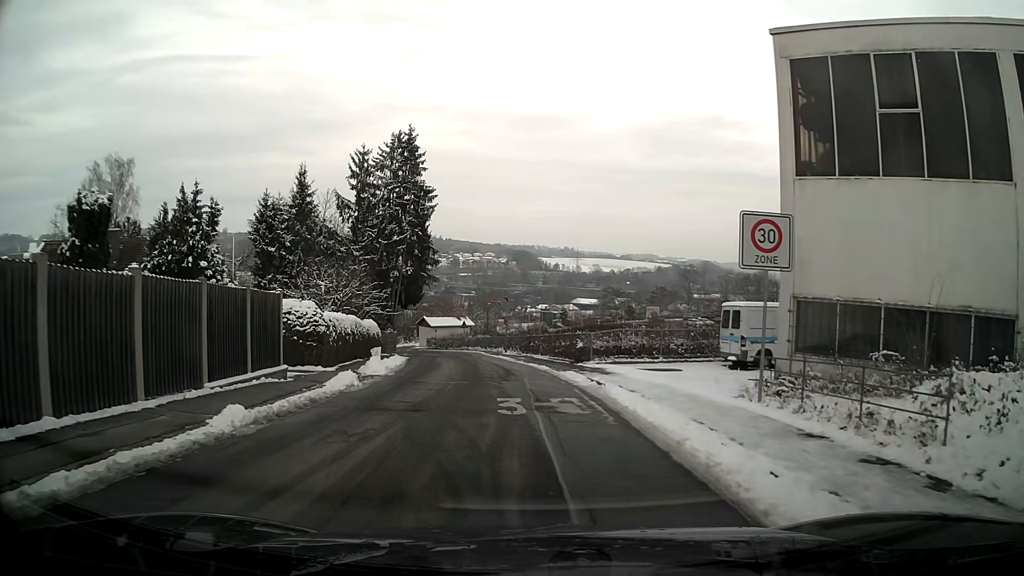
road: residential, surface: asphalt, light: Day
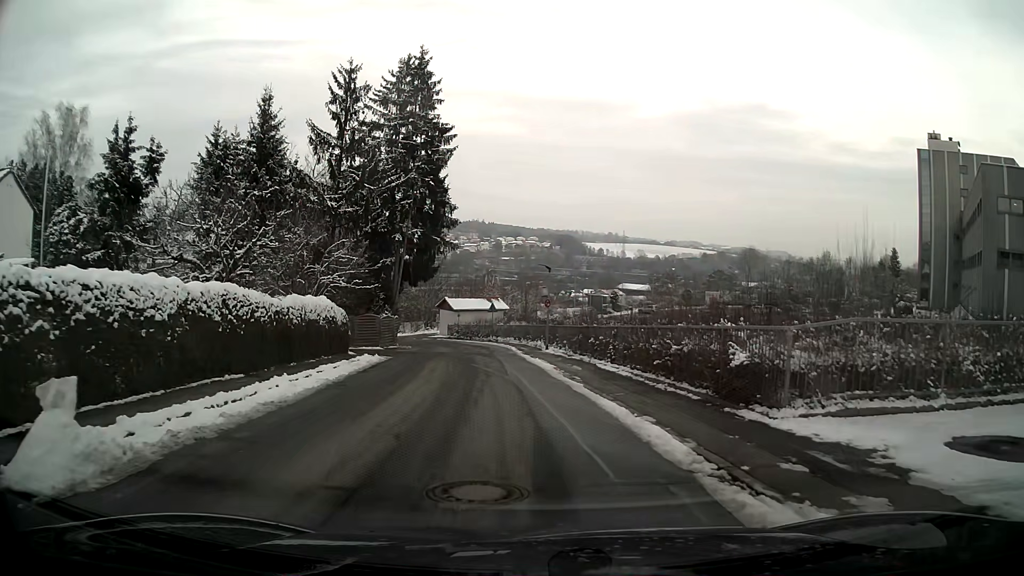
(-0.5, +16.5) m; -3°
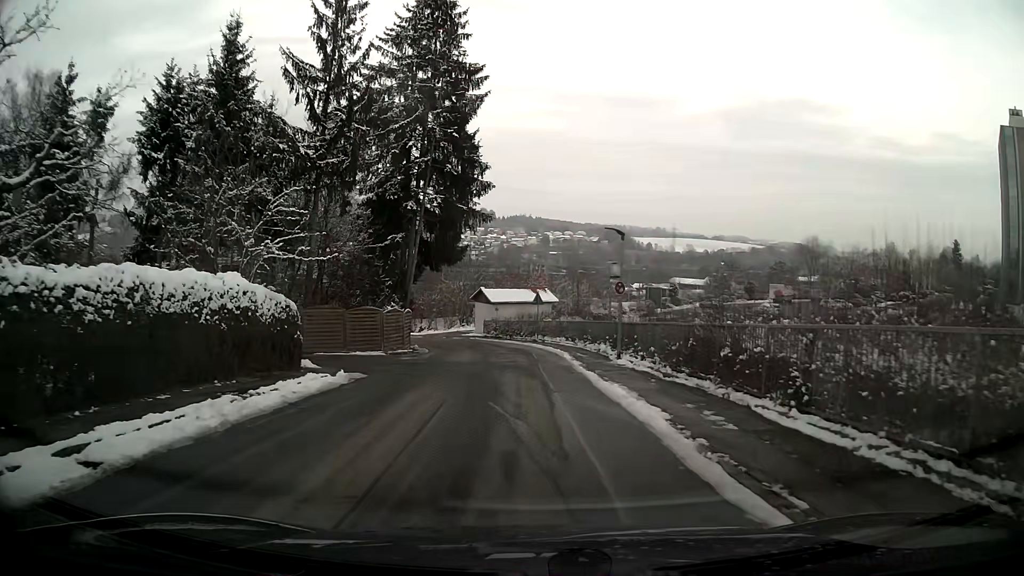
(-0.4, +11.2) m; -4°
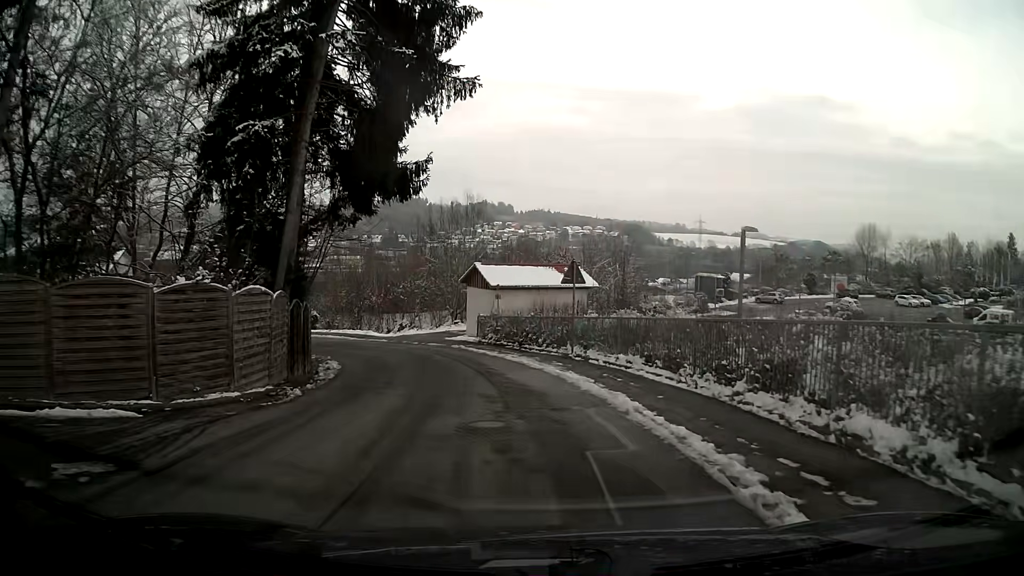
(-0.2, +20.1) m; -2°
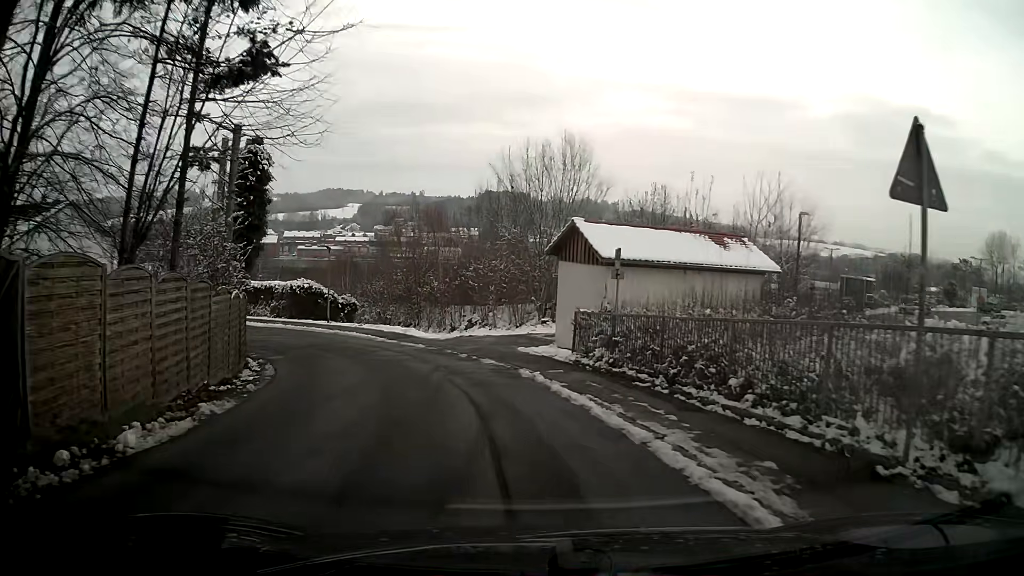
(-1.1, +14.6) m; -10°
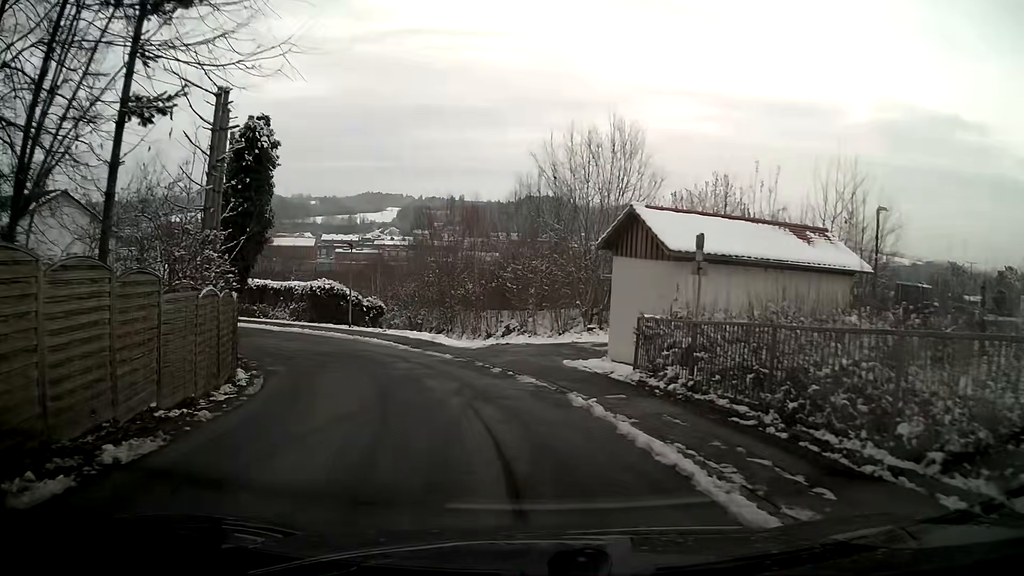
(-0.1, +3.5) m; -3°
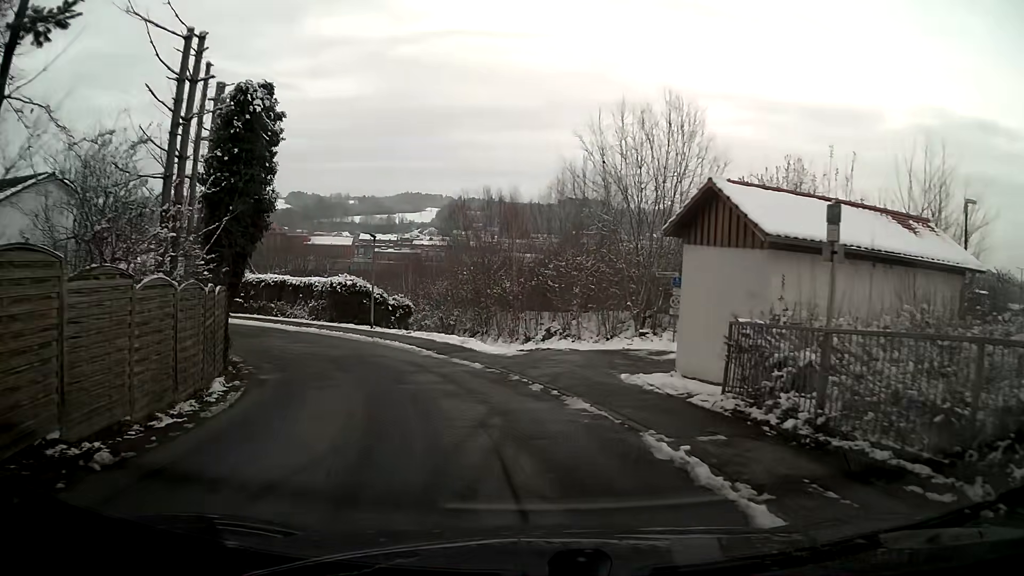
(-0.1, +3.4) m; -3°
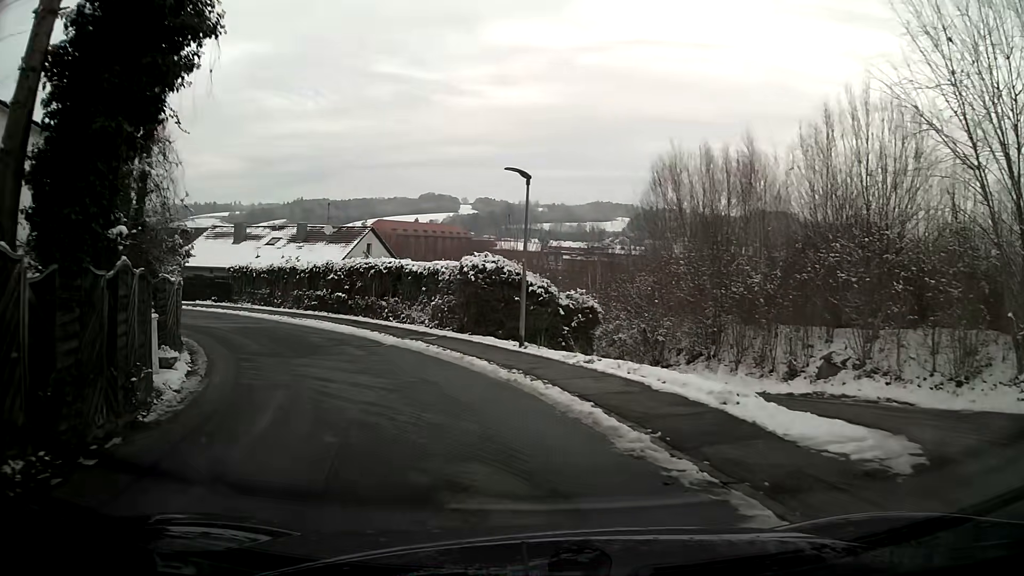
(-1.9, +13.4) m; -17°
(-1, +10) (-5, +19) (-11, +27) (-18, +34) (-27, +39) (-36, +43) (-46, +45) (-56, +46) (-66, +48) (-76, +49) m
